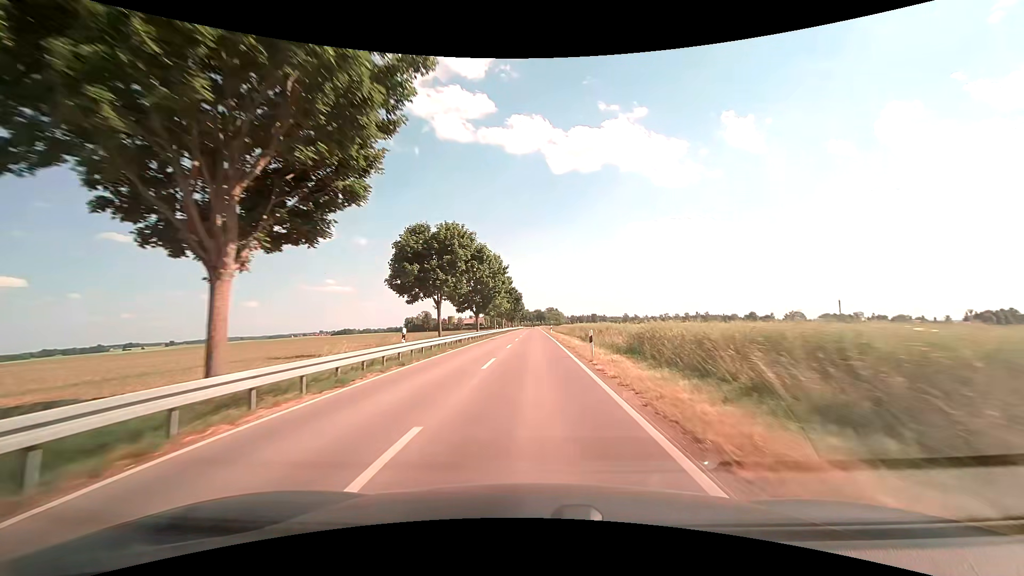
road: tertiary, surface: asphalt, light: Day
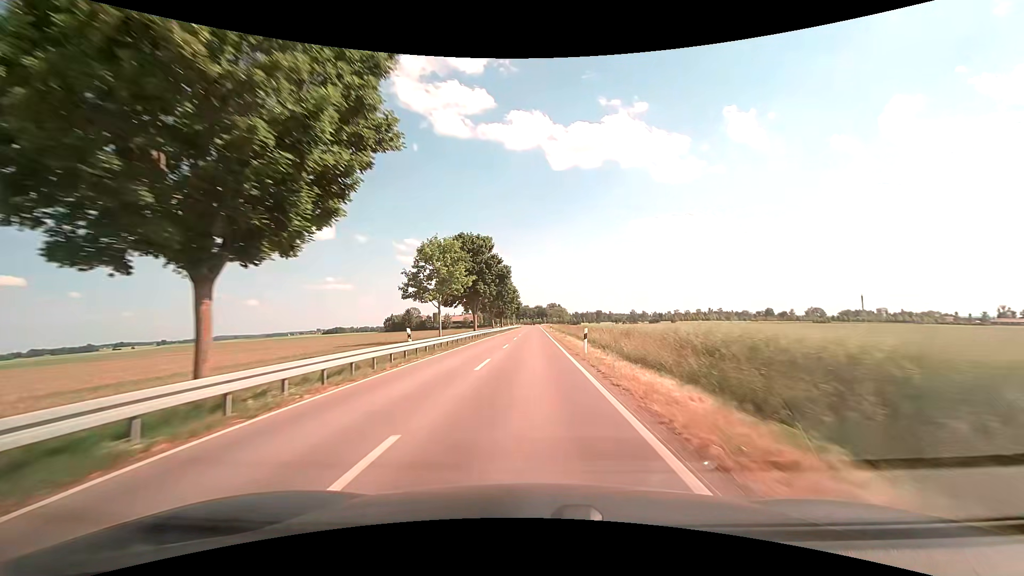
(-0.1, +48.7) m; -1°
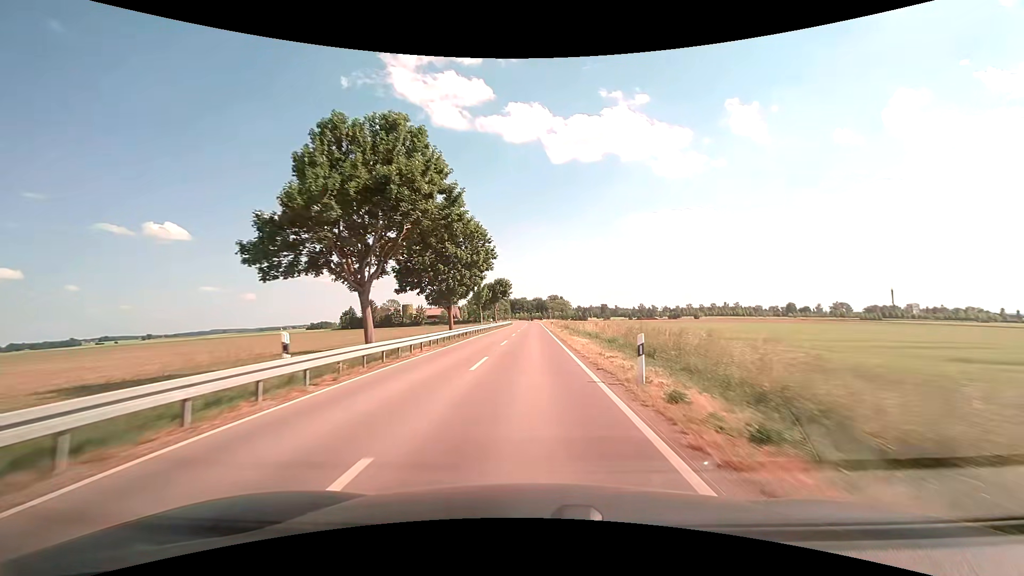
(+0.2, +61.1) m; +1°
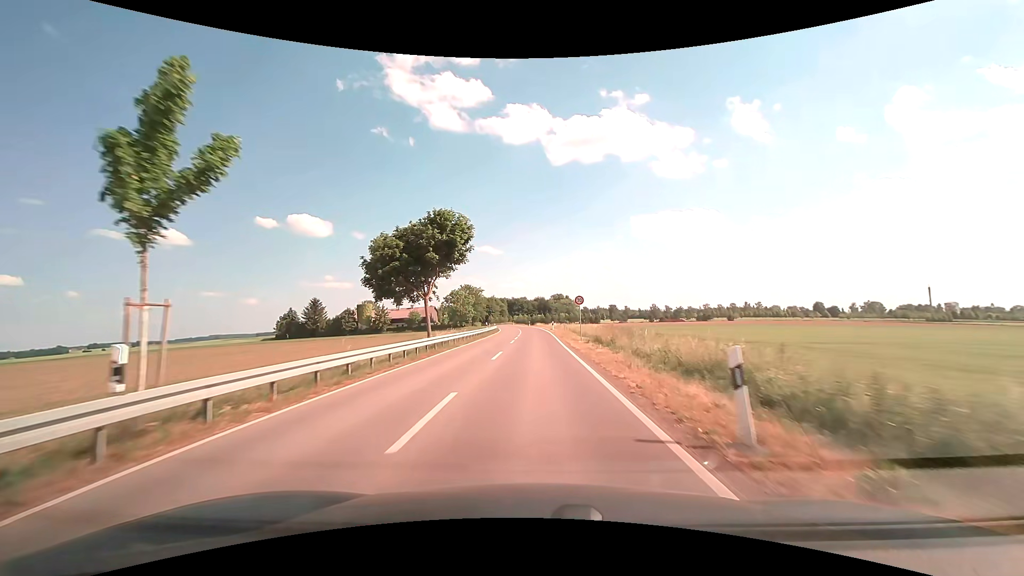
(-0.5, +55.4) m; 0°
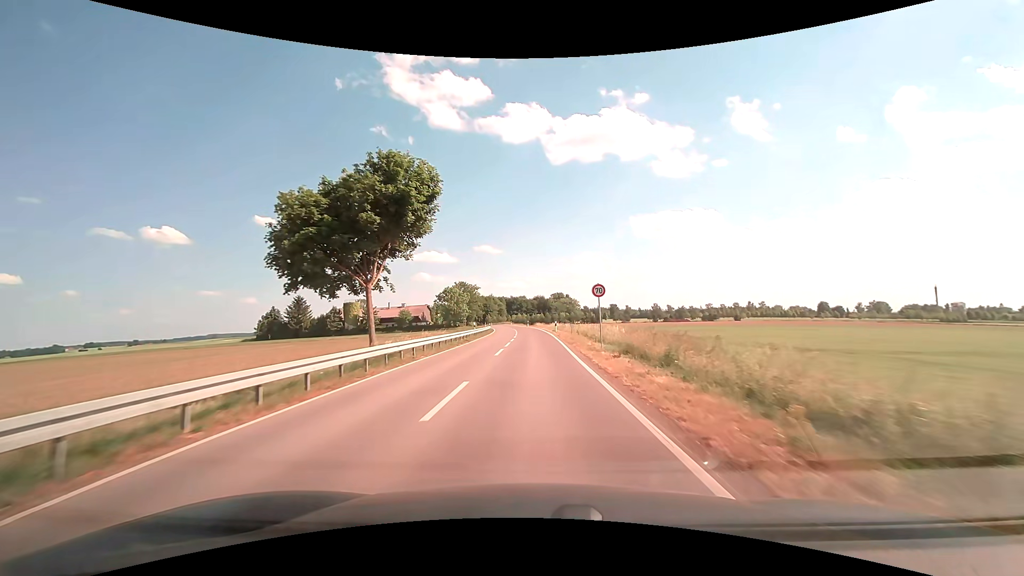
(0.0, +10.5) m; 0°
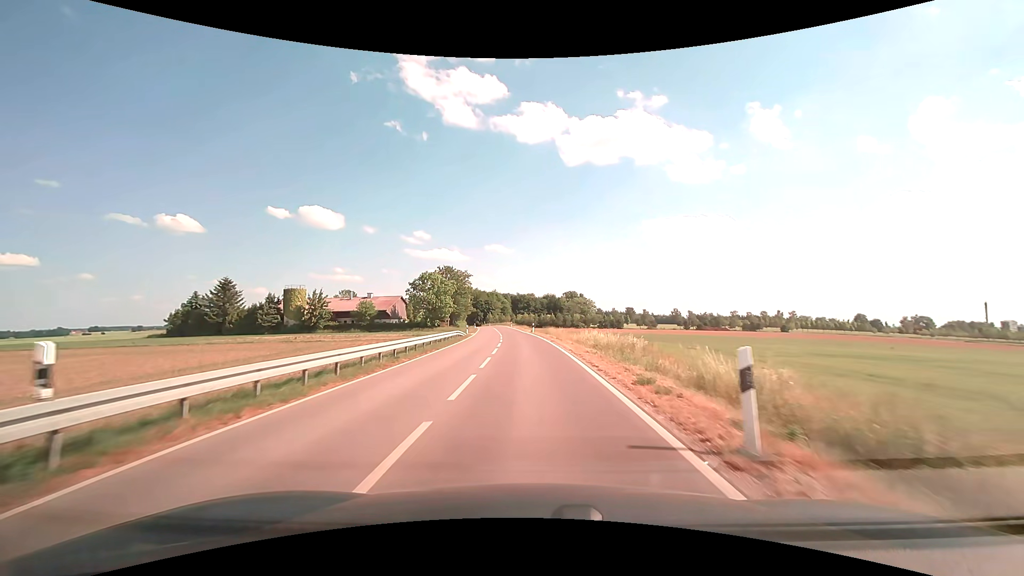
(-0.3, +40.2) m; -1°
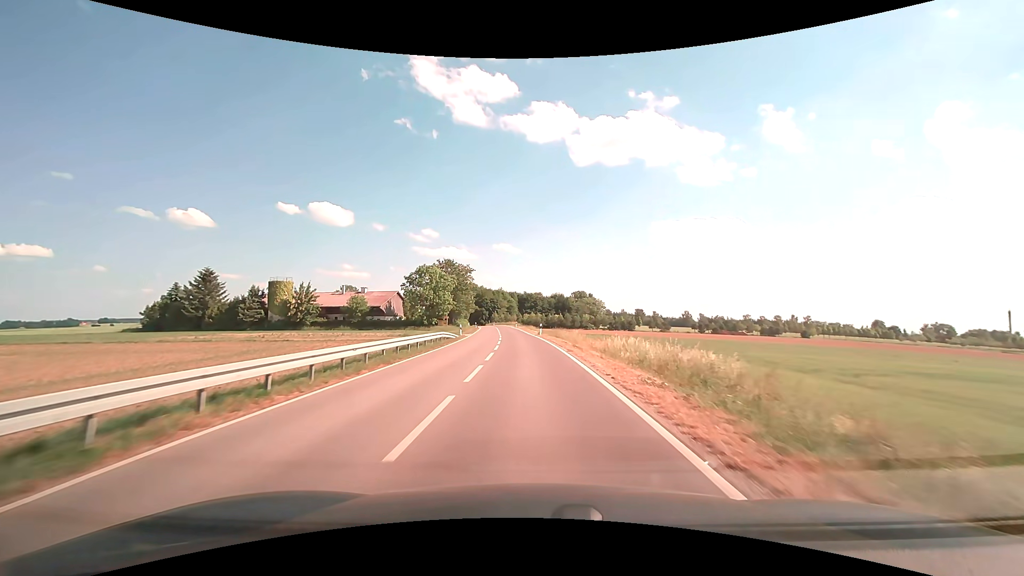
(-0.1, +9.7) m; -1°
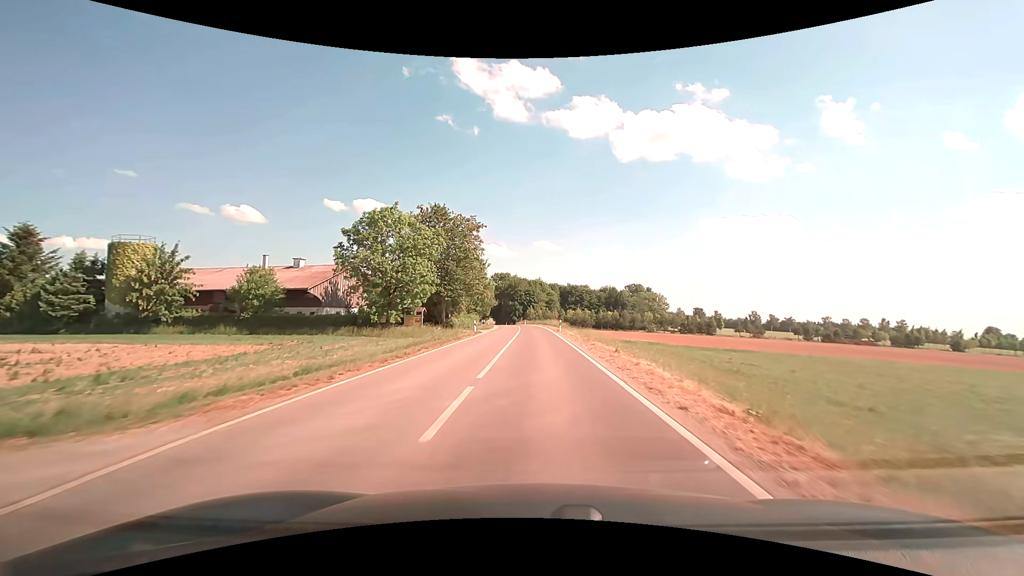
(-1.9, +47.8) m; -5°
(0, +10) (0, +20) (0, +30) (0, +40) (0, +50) (-1, +60) (-1, +70) (-2, +80) (-3, +90) (-4, +100) m
